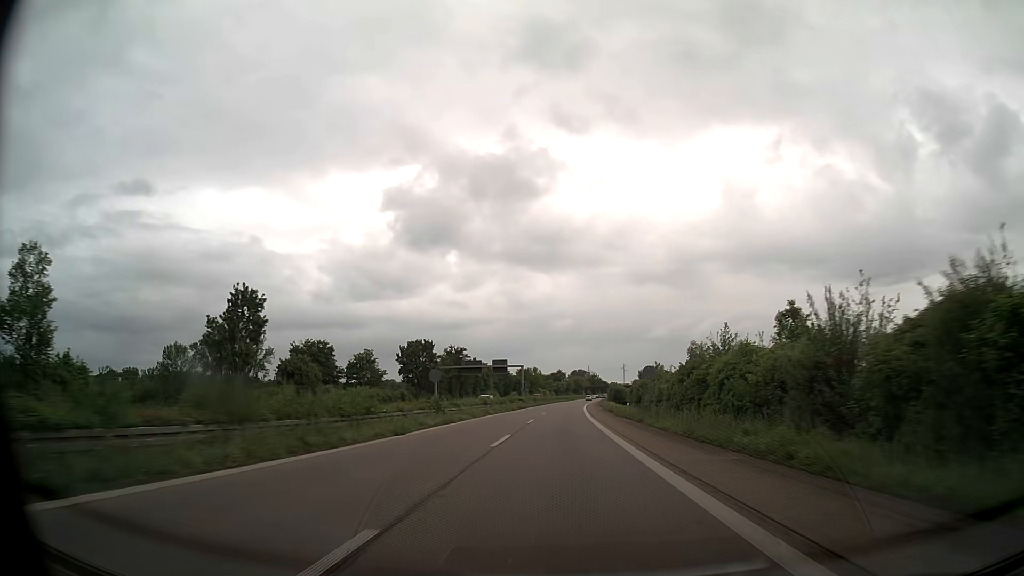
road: trunk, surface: asphalt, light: Day
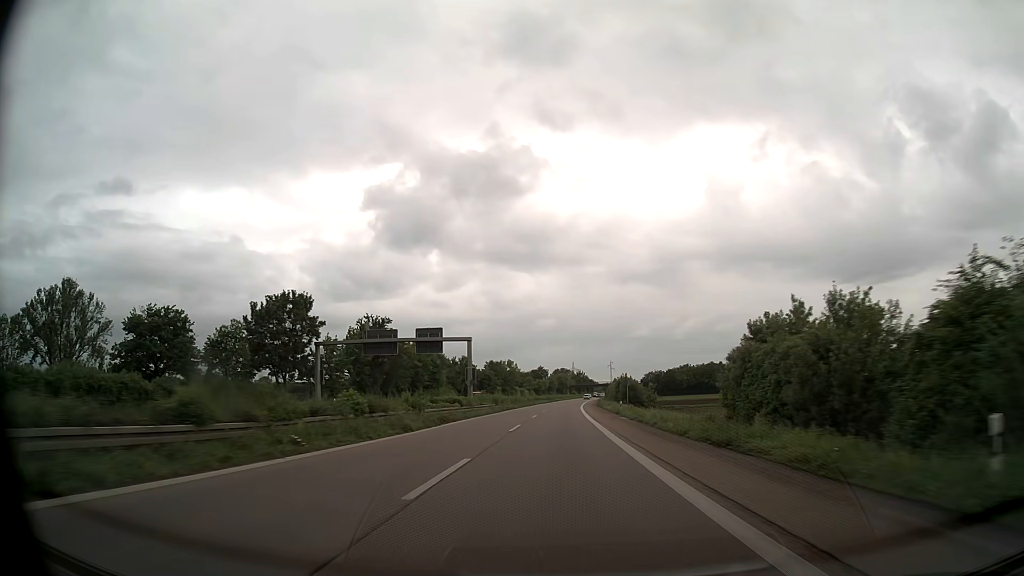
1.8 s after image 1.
(+0.7, +46.4) m; +2°
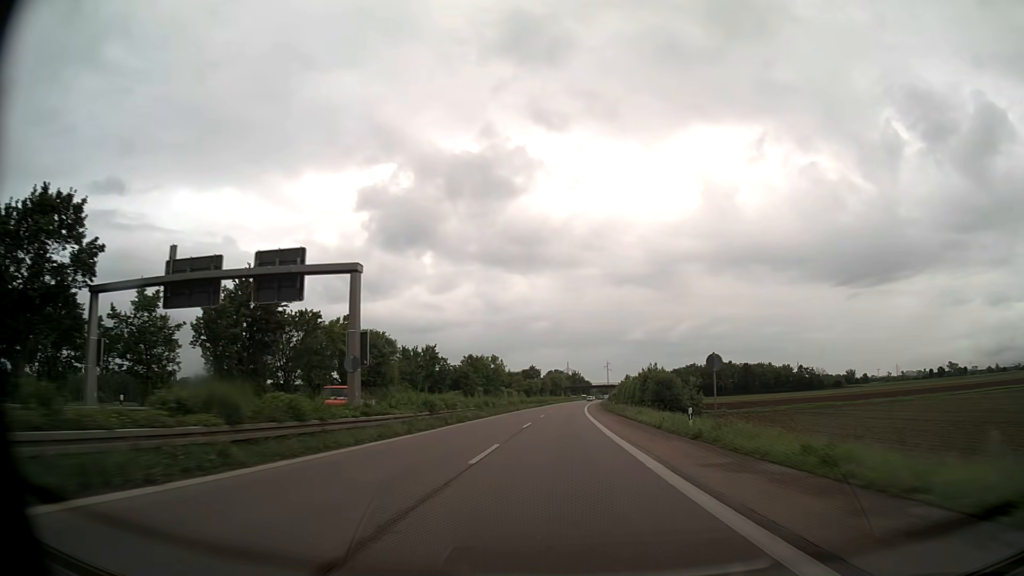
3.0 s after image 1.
(+0.1, +30.9) m; +1°
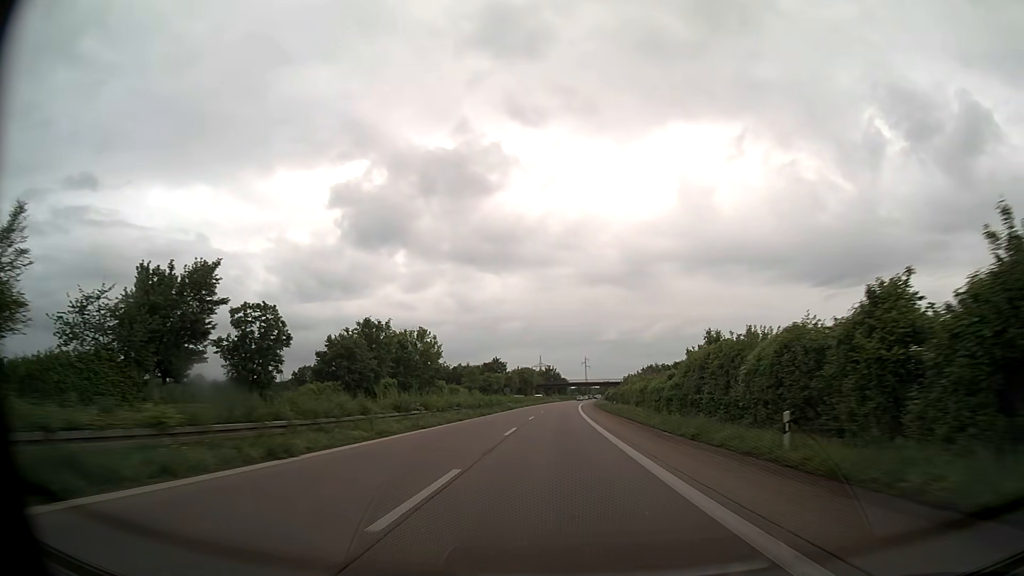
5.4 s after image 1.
(+1.1, +61.8) m; +2°
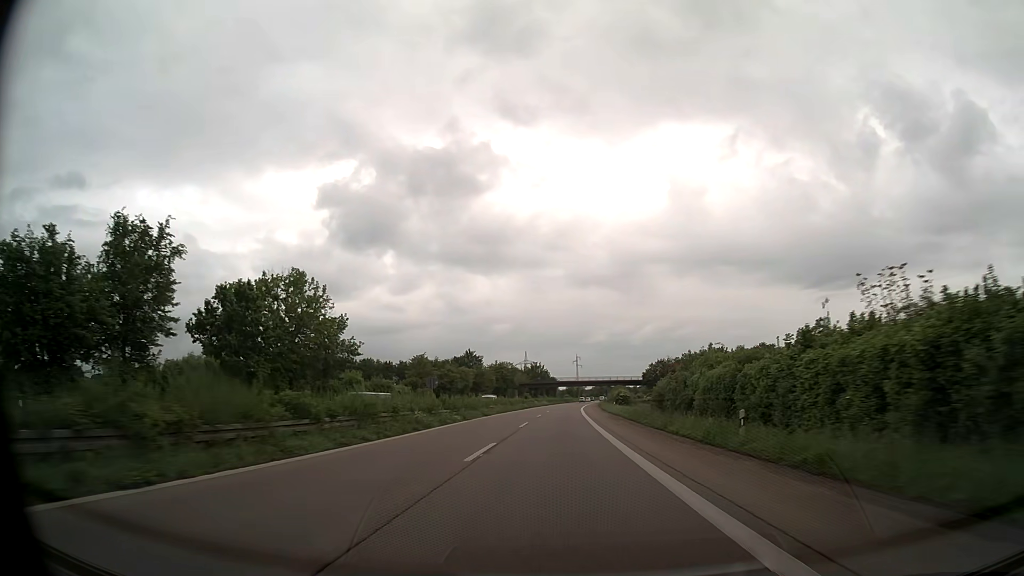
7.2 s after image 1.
(+0.4, +46.4) m; +1°
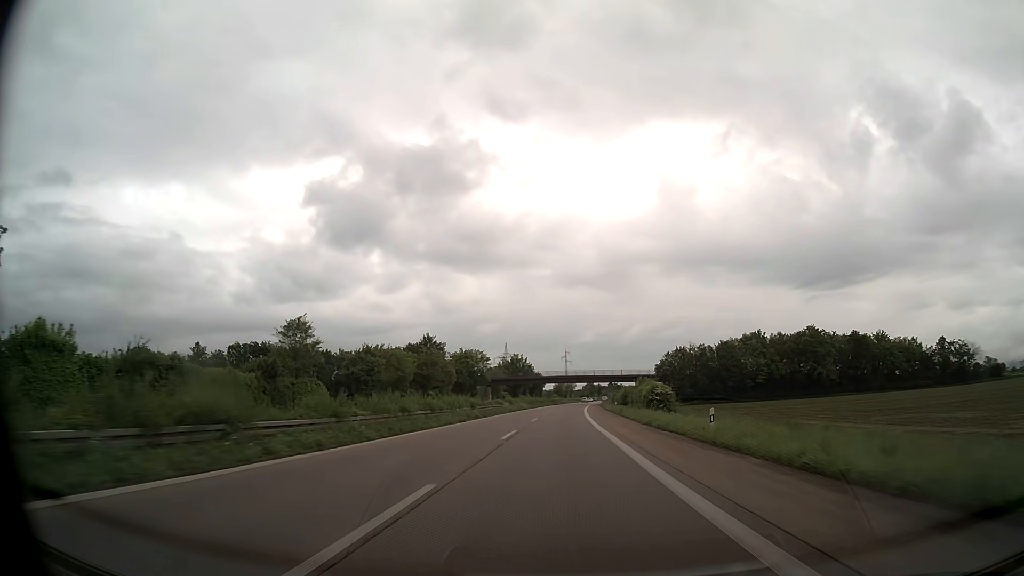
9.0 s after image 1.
(+0.5, +46.4) m; +1°
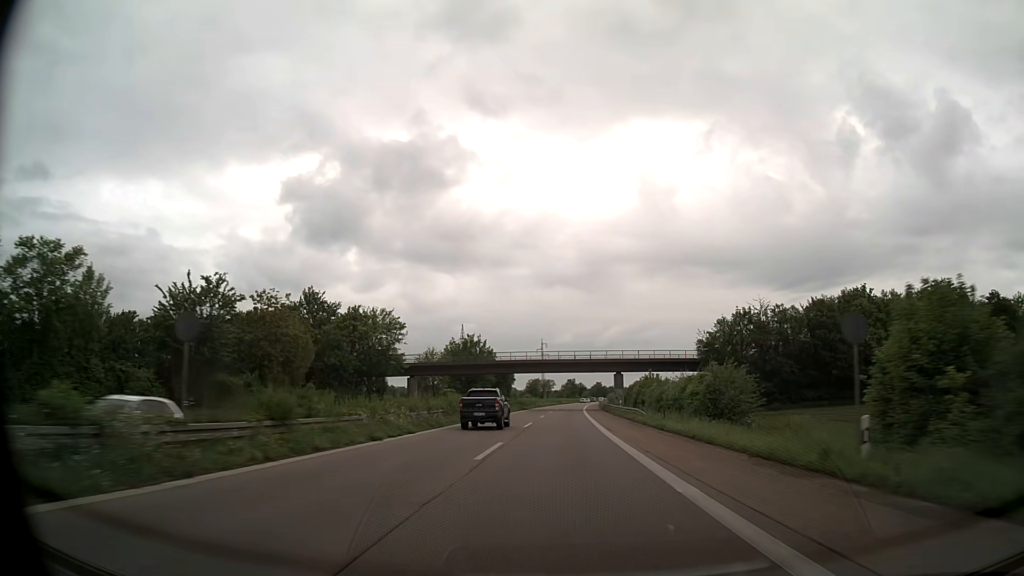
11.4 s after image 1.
(+1.0, +61.8) m; +2°
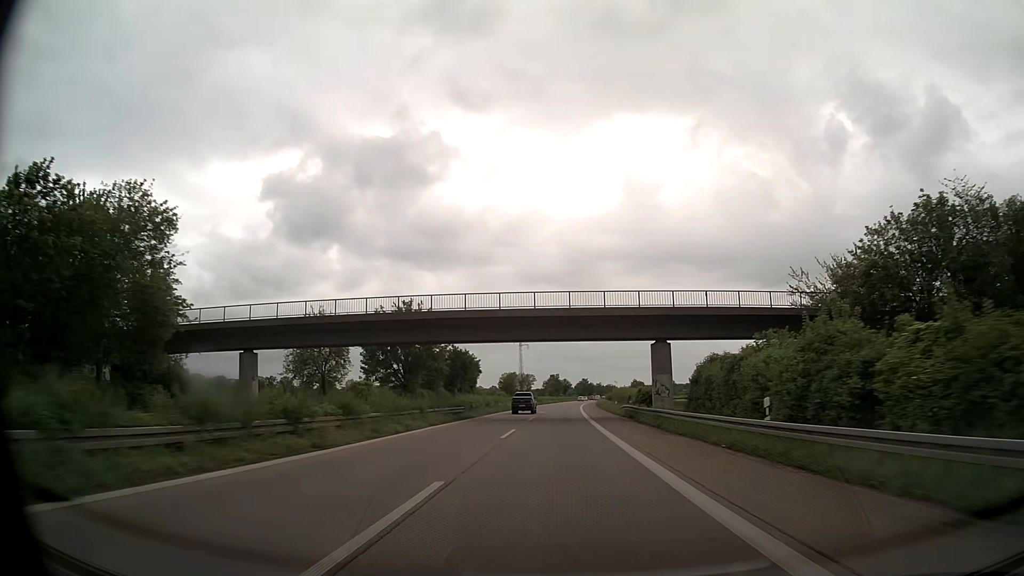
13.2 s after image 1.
(+0.6, +46.4) m; +2°
(0, +10) (0, +20) (0, +30) (0, +40) (+1, +50) (+1, +60) (+1, +70) (+2, +80) (+2, +90) (+2, +100) m
